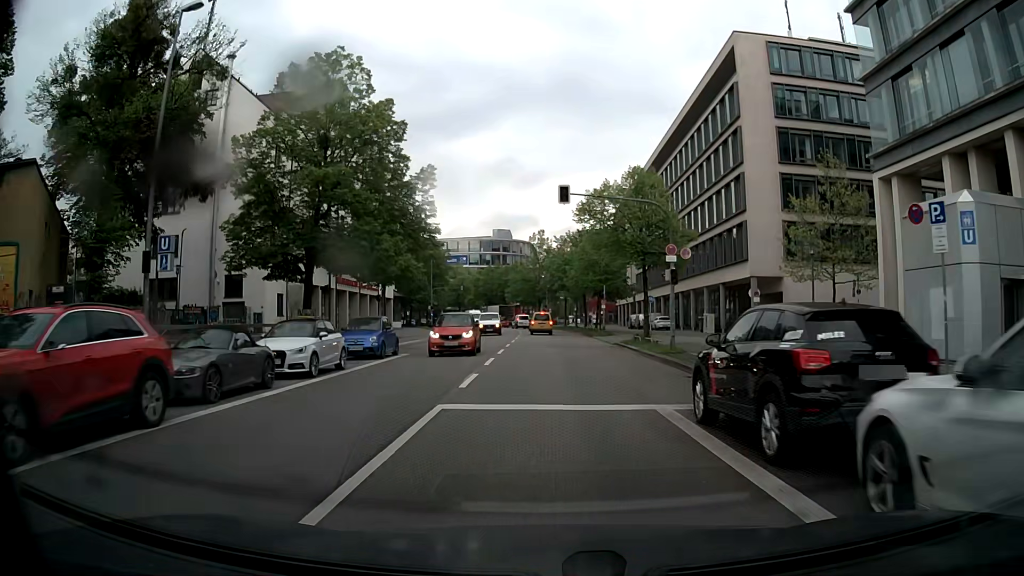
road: tertiary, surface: asphalt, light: Day
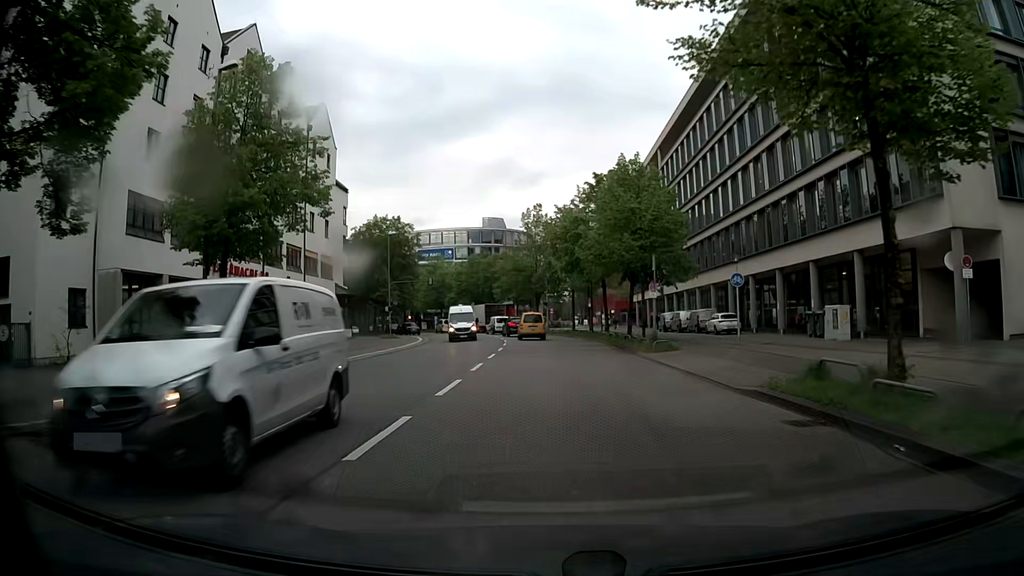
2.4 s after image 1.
(+0.1, +25.1) m; 0°
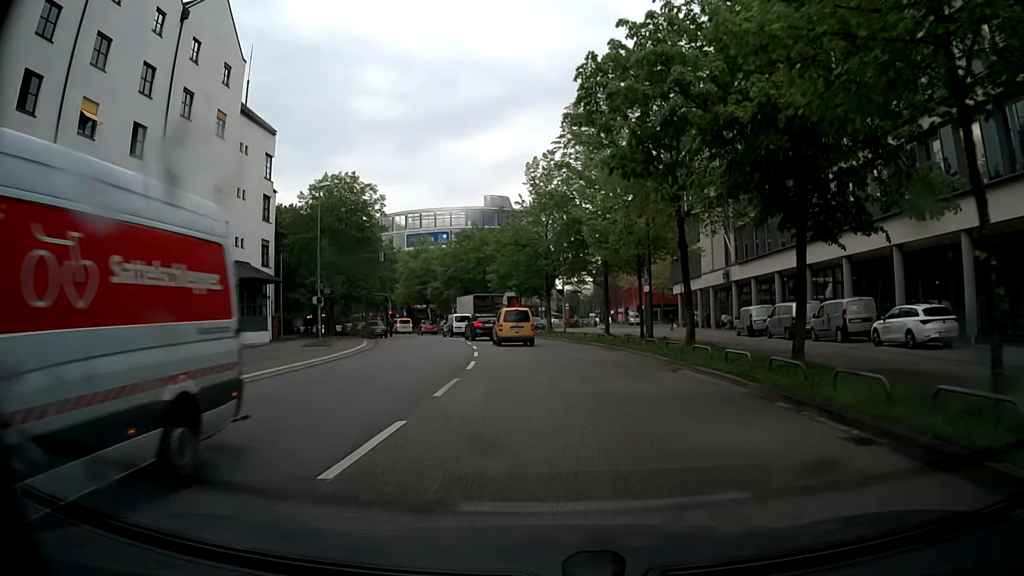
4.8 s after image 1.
(-0.2, +24.6) m; 0°
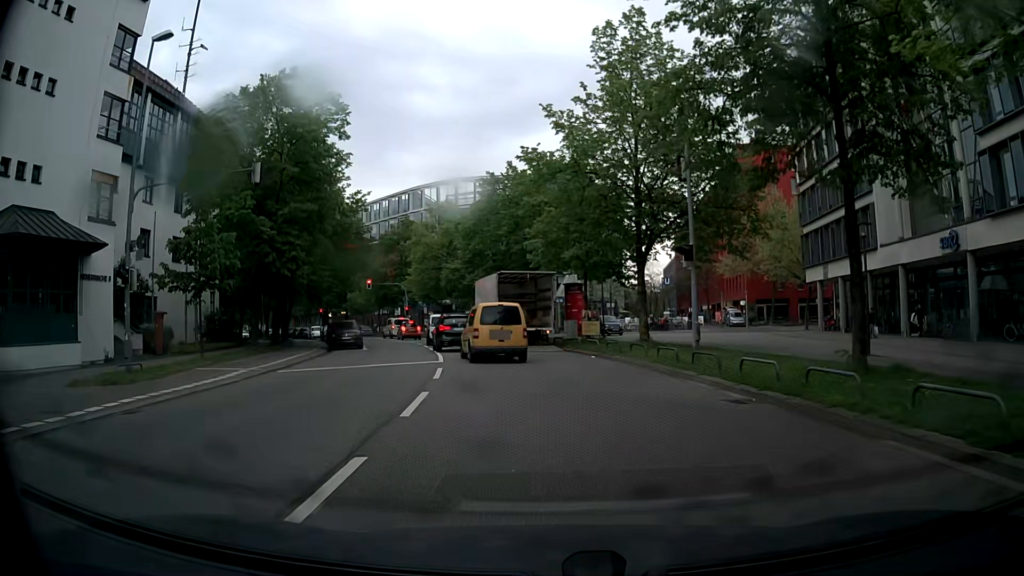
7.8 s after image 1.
(-1.3, +26.3) m; -6°
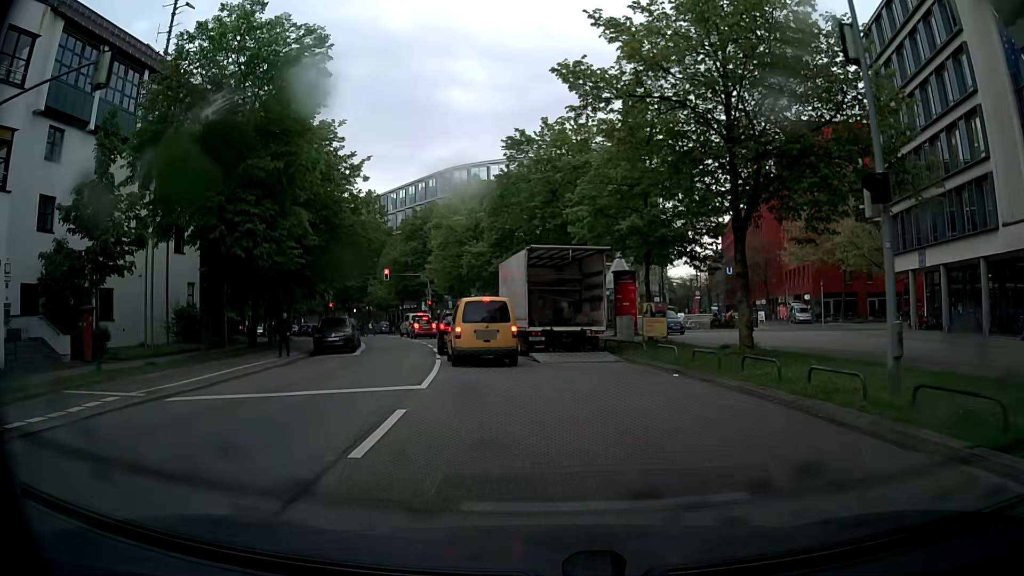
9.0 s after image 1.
(-0.2, +9.0) m; -3°
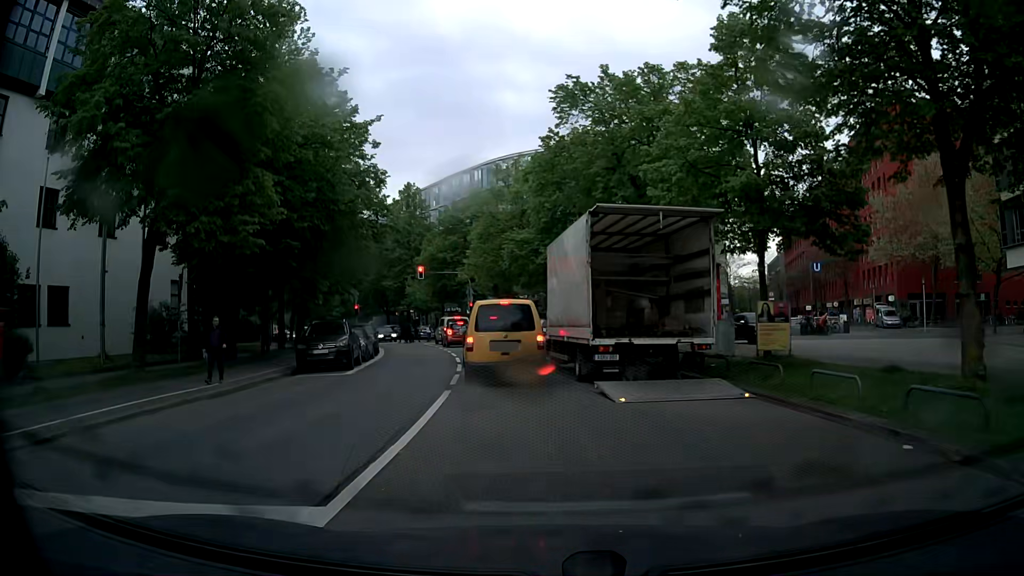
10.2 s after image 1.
(-0.2, +8.2) m; -3°
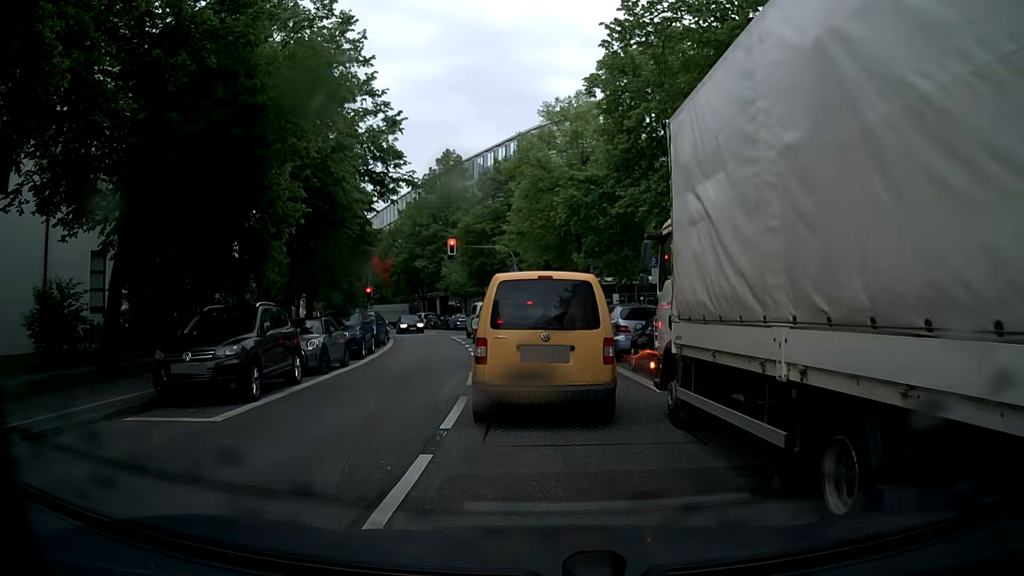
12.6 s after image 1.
(-0.8, +11.3) m; -6°
